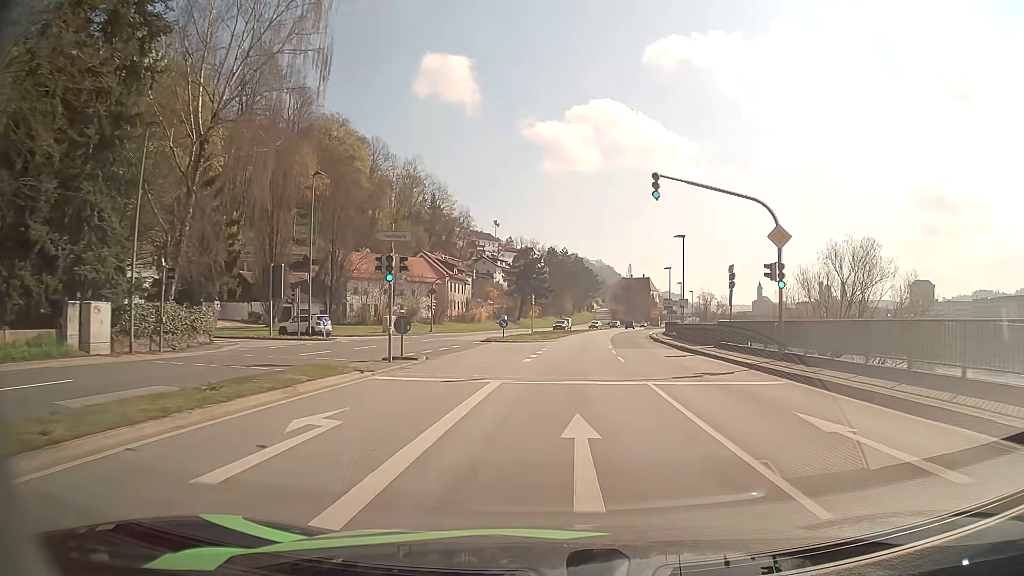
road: primary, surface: asphalt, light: Day
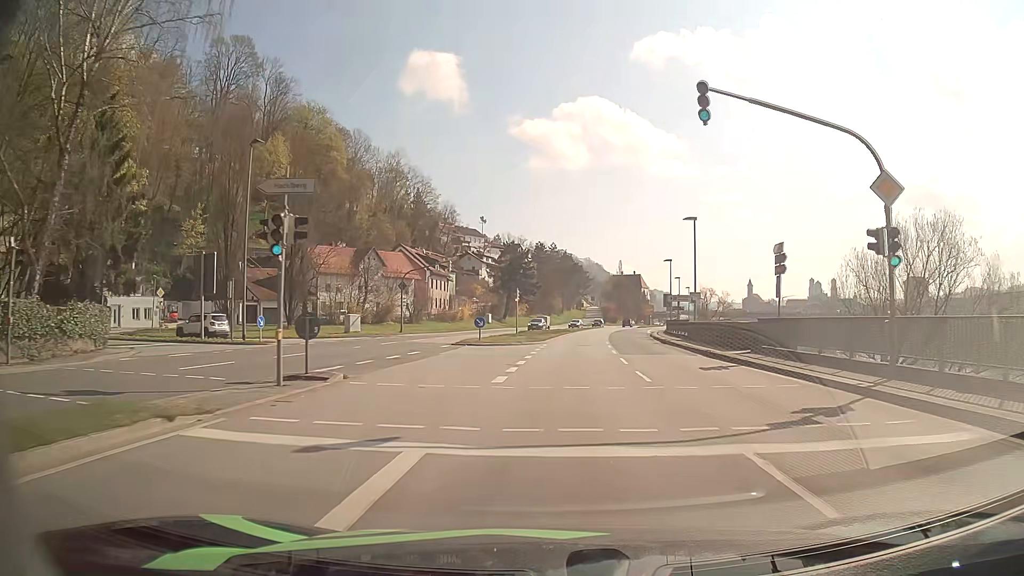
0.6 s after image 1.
(+0.1, +8.1) m; +1°
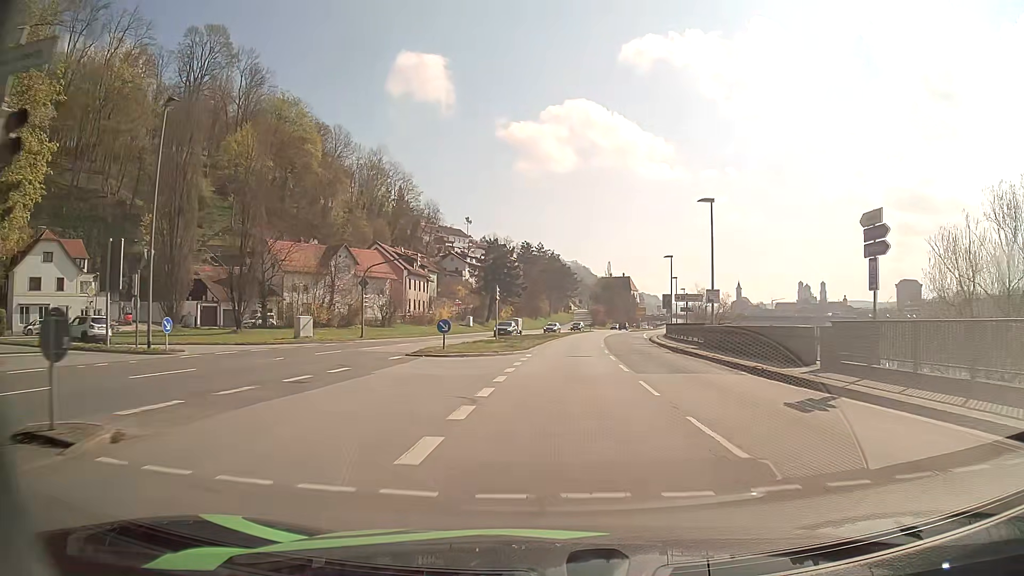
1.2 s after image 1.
(+0.1, +8.1) m; +1°
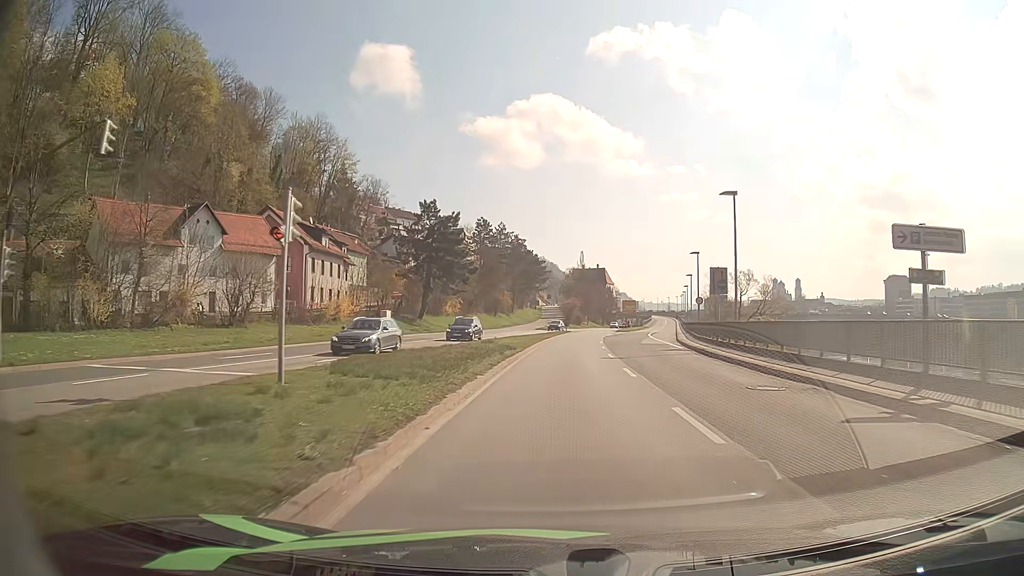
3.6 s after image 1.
(+0.9, +32.3) m; +3°
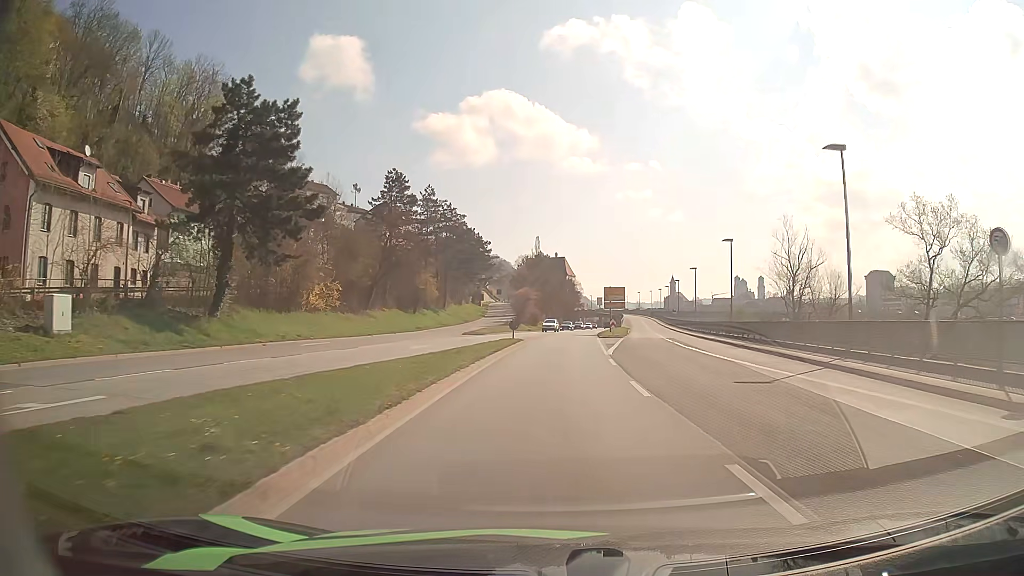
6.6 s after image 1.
(+1.1, +40.6) m; +3°
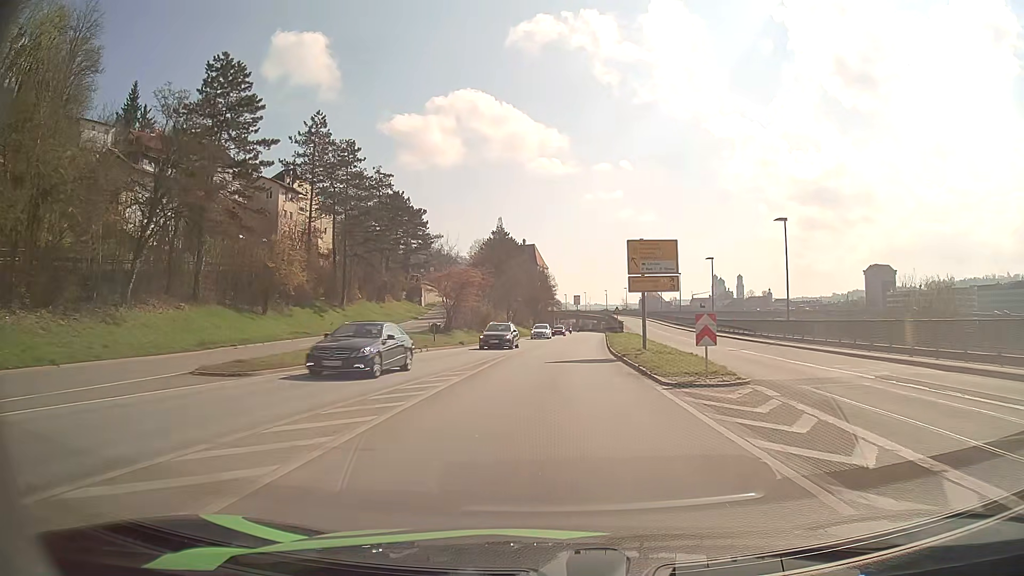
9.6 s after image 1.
(+1.2, +42.1) m; +2°
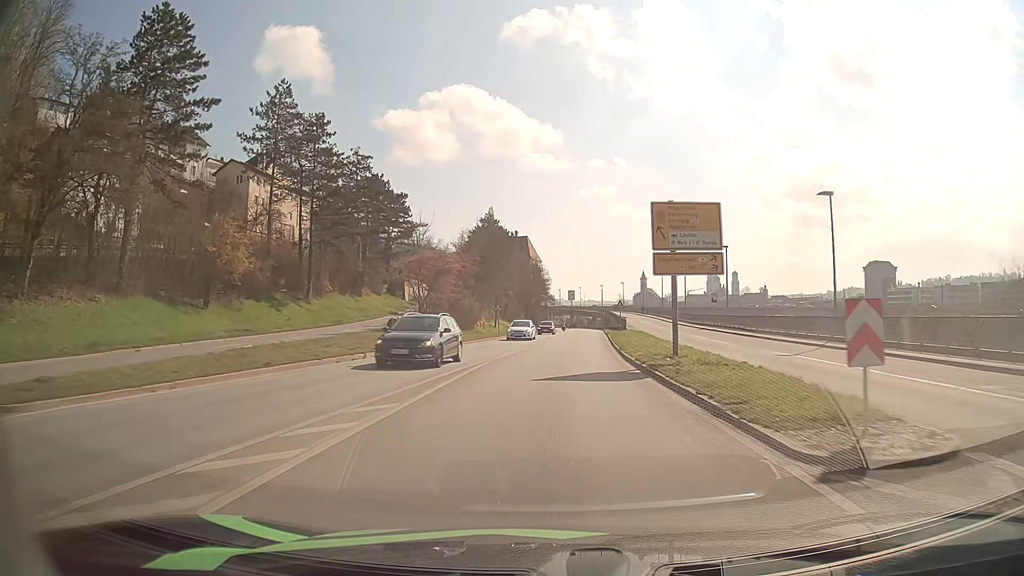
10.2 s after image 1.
(0.0, +8.6) m; +1°
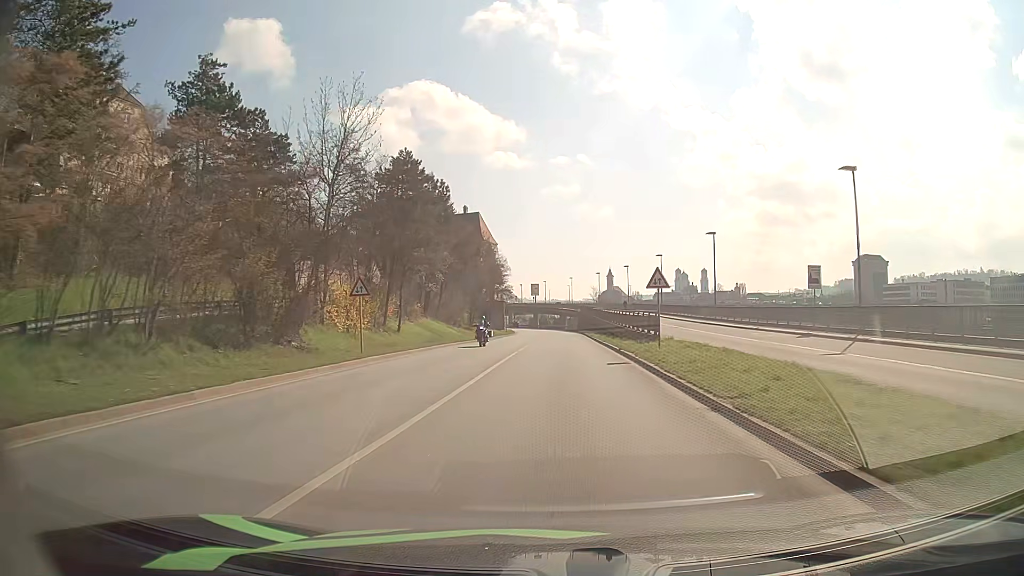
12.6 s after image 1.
(+0.9, +35.2) m; +3°
(0, +10) (0, +20) (0, +30) (0, +40) (+1, +50) (+1, +60) (+1, +70) (+1, +80) (+1, +90) (0, +100) m
